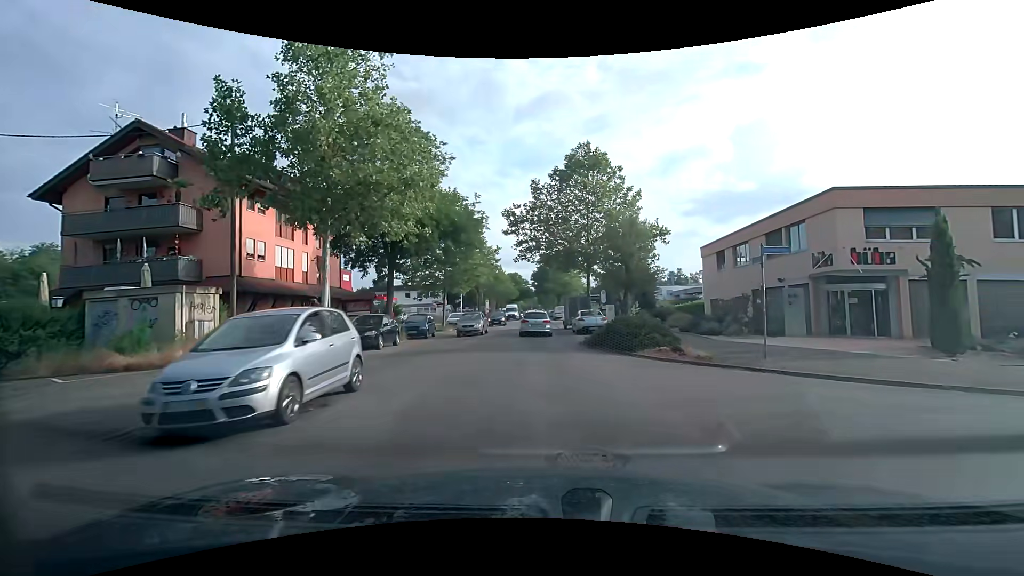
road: unclassified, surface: asphalt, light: Day
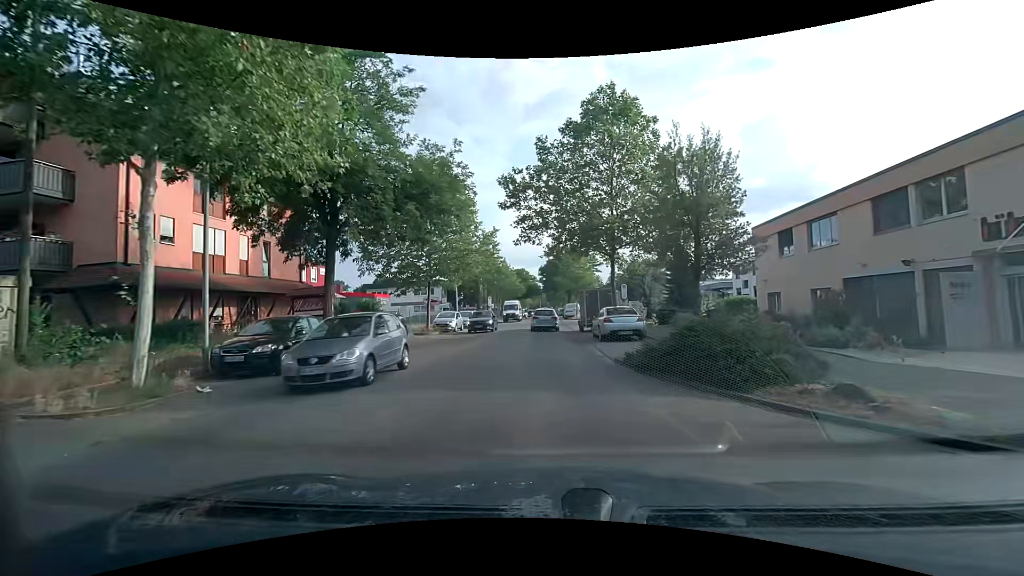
(-0.1, +8.7) m; -1°
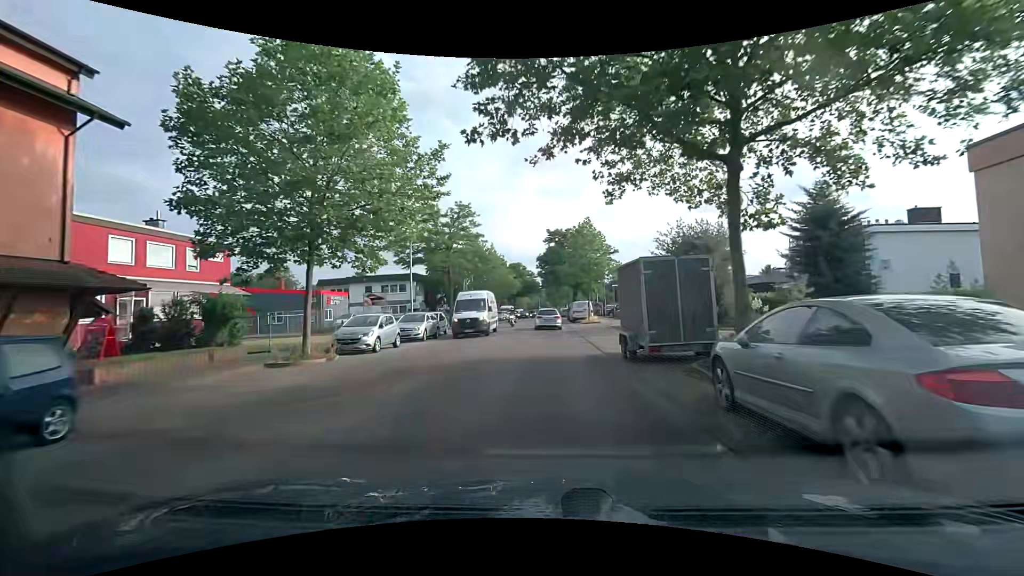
(0.0, +17.1) m; 0°
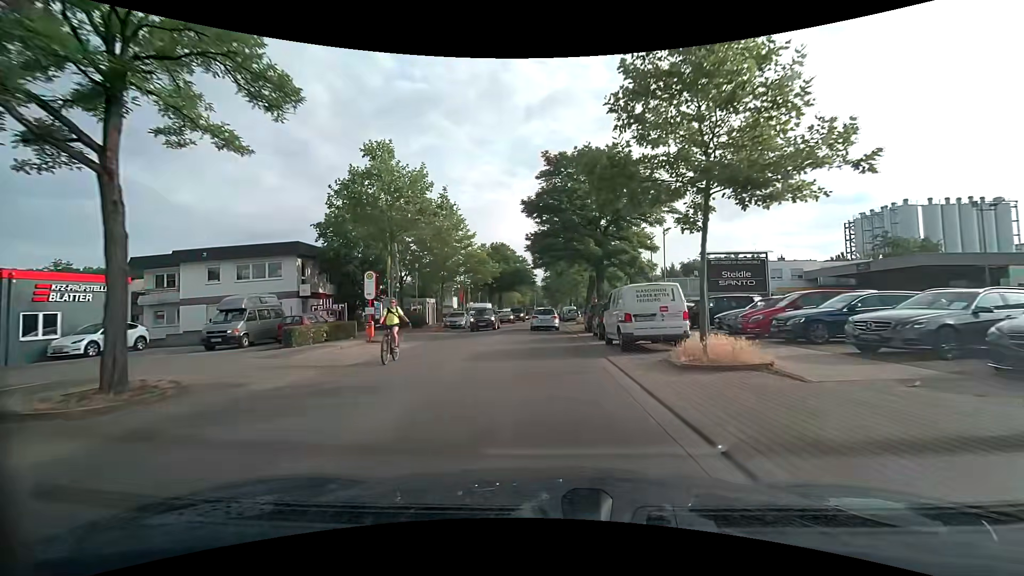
(-0.1, +31.5) m; 0°
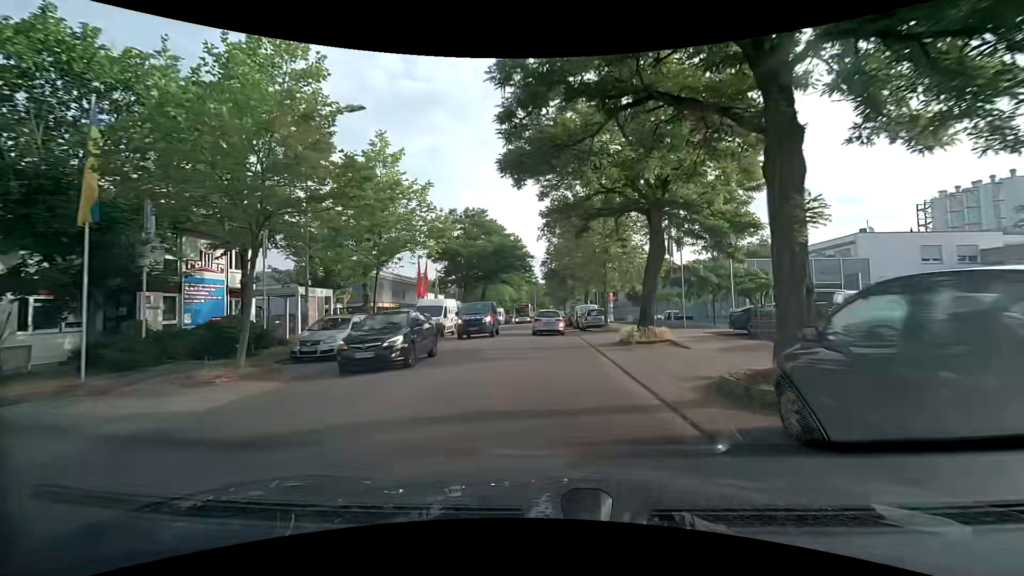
(-0.1, +24.2) m; 0°
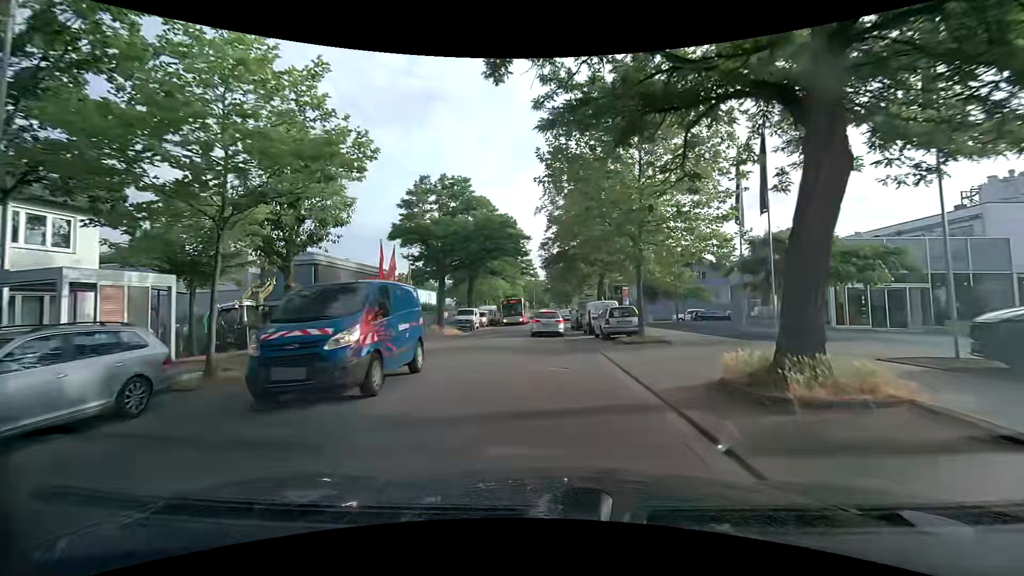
(0.0, +10.9) m; 0°
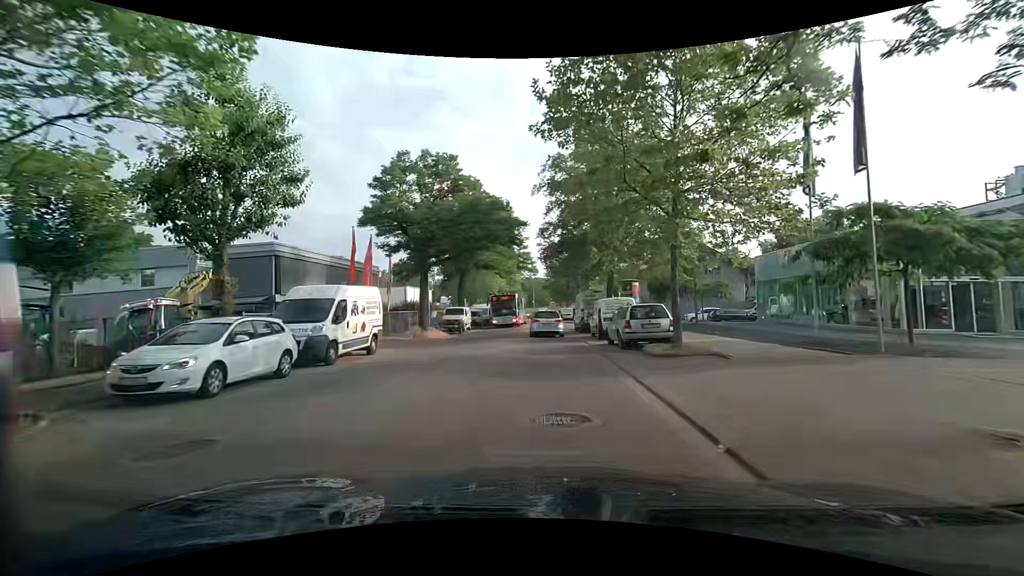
(0.0, +5.2) m; 0°
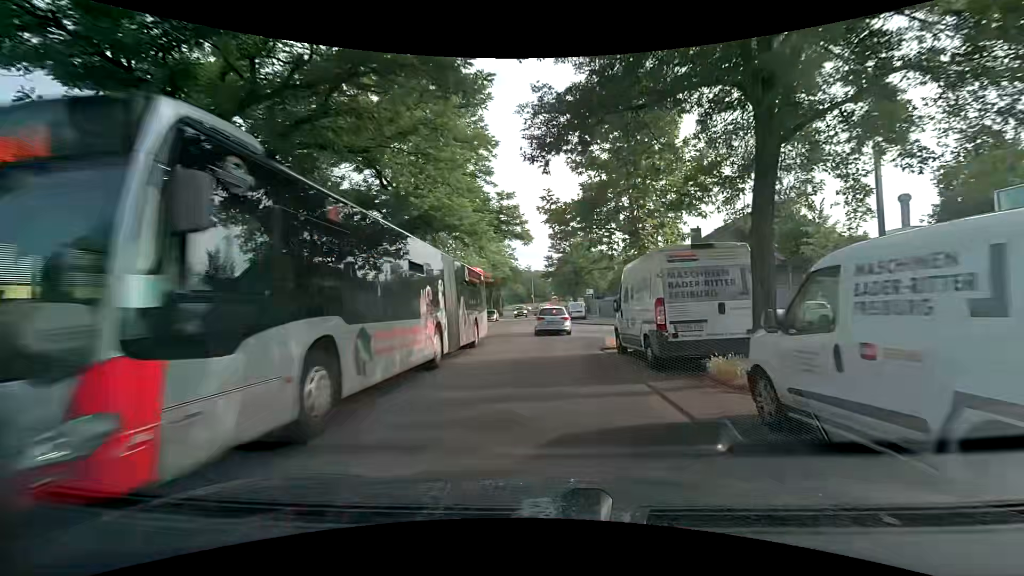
(+0.4, +19.8) m; +2°
(0, +10) (0, +20) (-1, +30) (-1, +40) (-1, +50) (-2, +60) (-2, +70) (-2, +80) (-2, +90) (-2, +100) m
